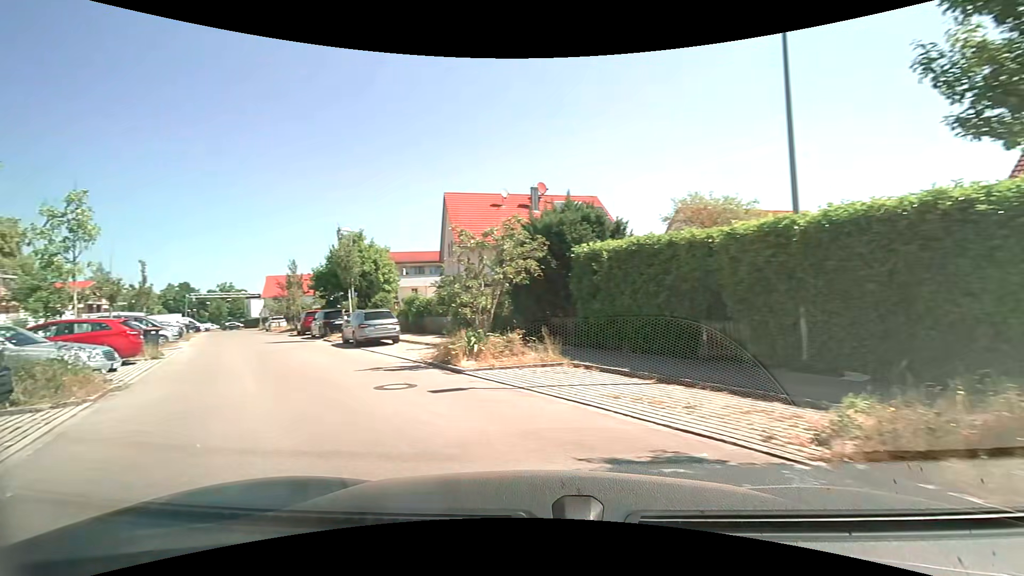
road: residential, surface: asphalt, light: Day
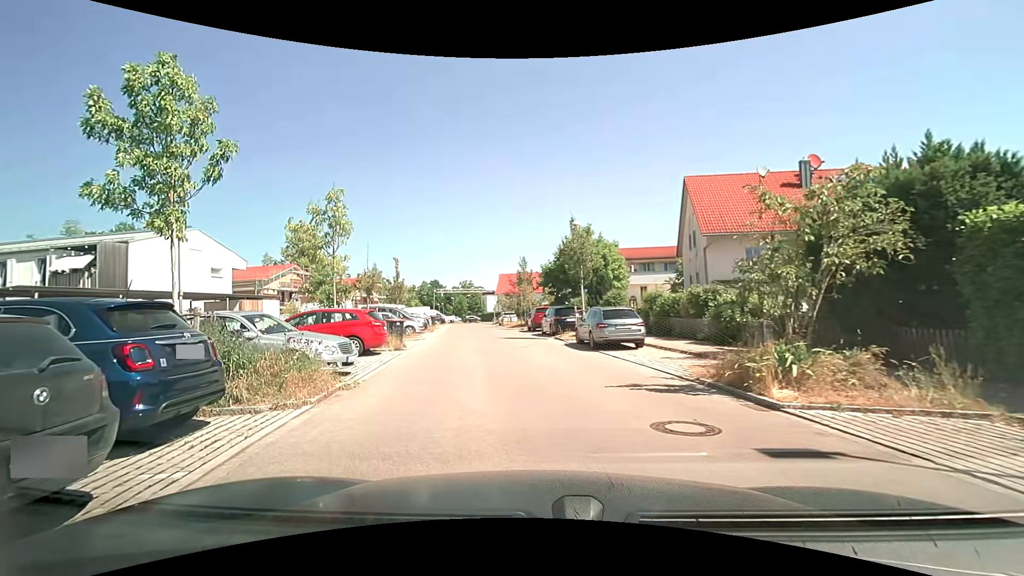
(-0.9, +3.4) m; -24°
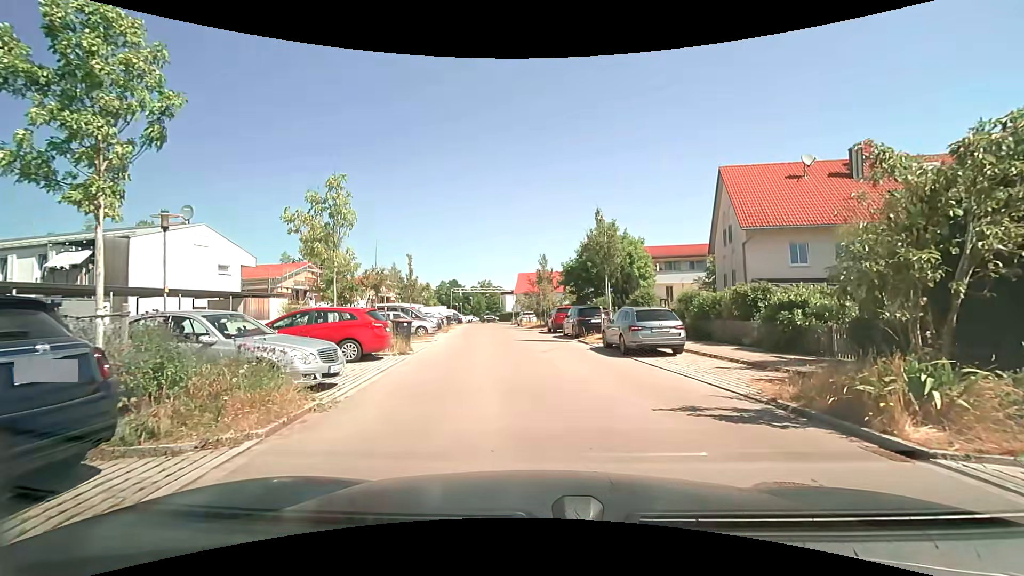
(-0.1, +2.1) m; -3°
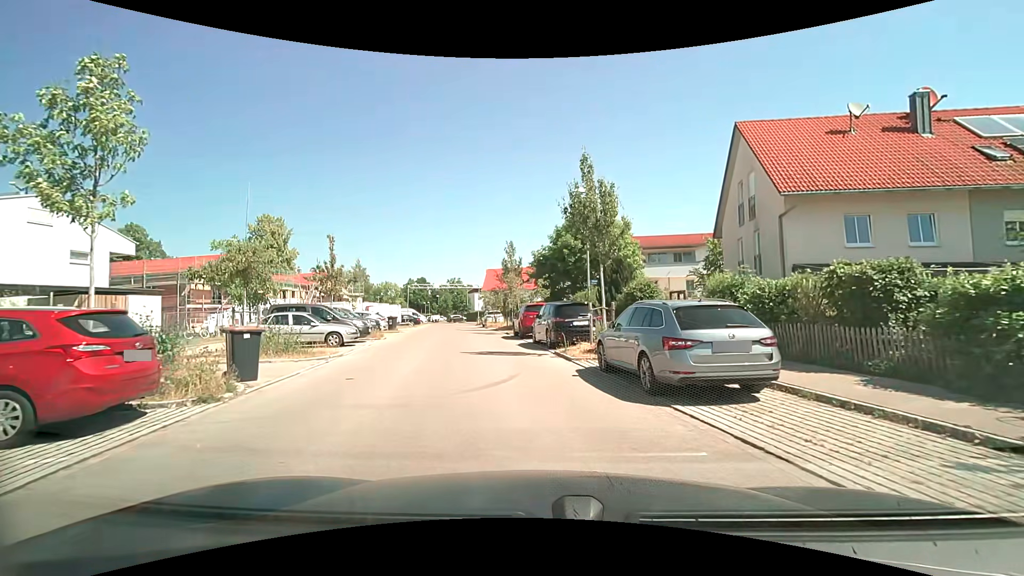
(+0.3, +7.9) m; +3°
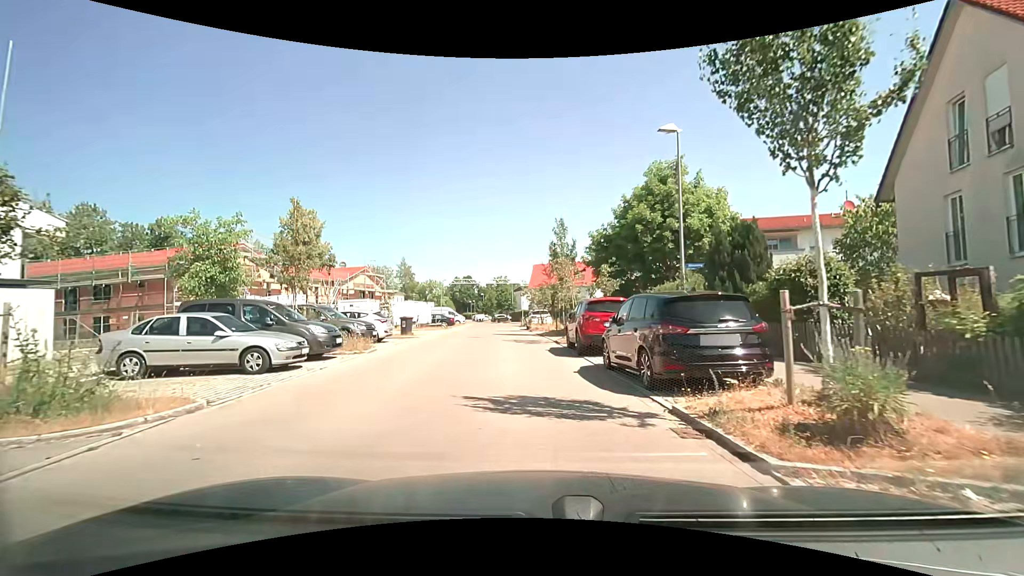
(-0.5, +8.9) m; -6°
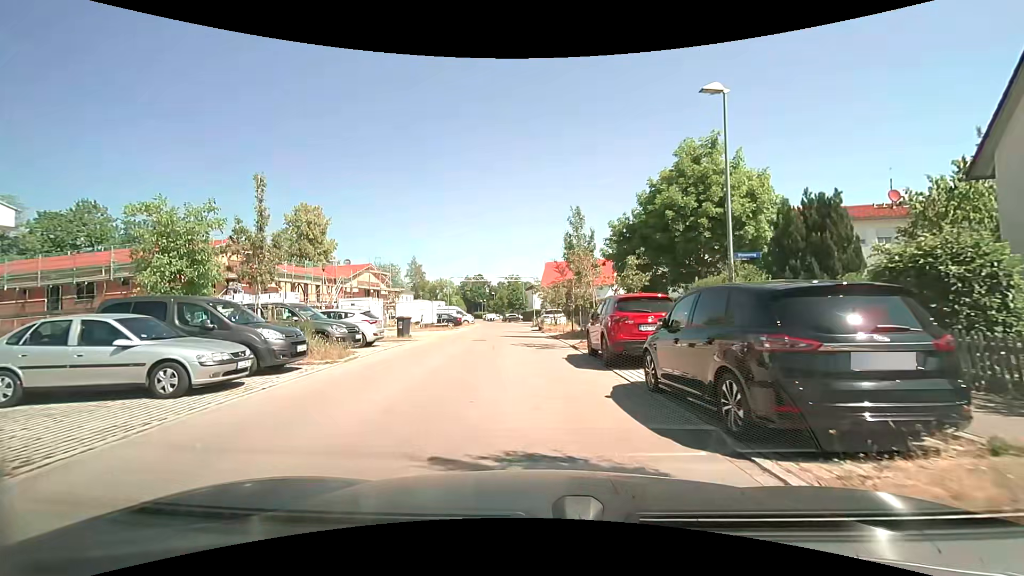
(0.0, +3.1) m; -1°
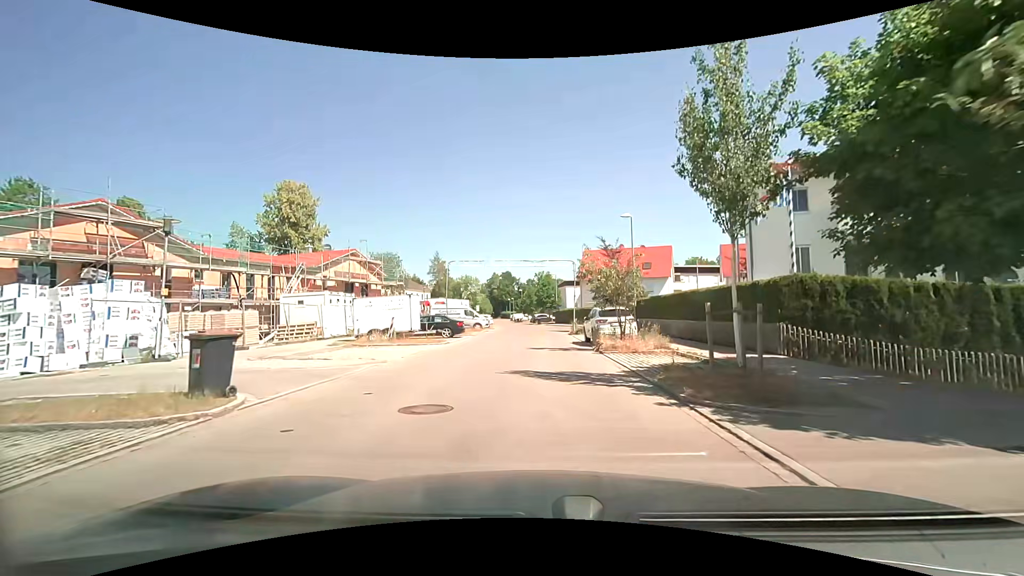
(-0.7, +16.5) m; -4°
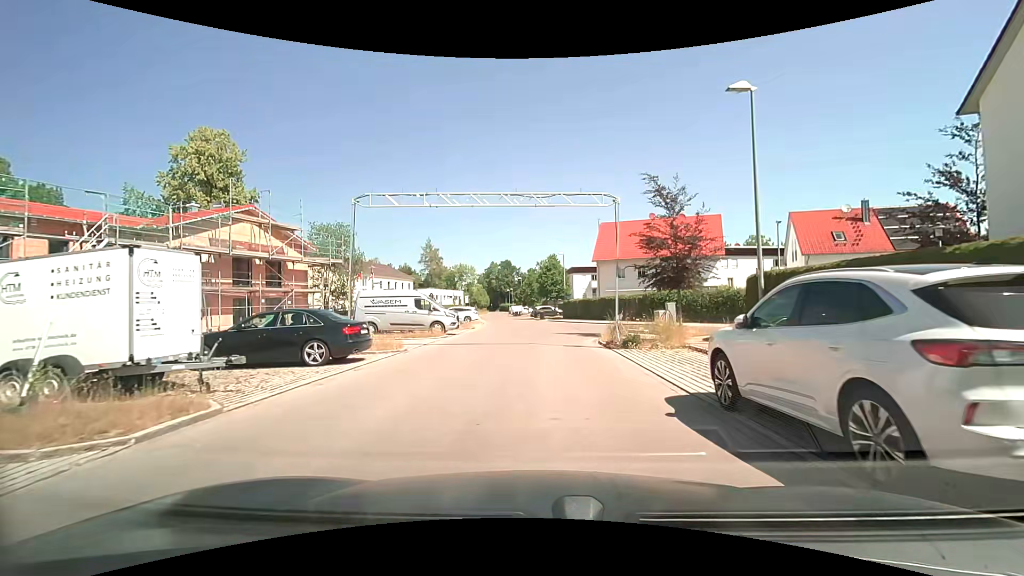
(0.0, +18.0) m; 0°
(0, +10) (0, +20) (+3, +29) (+12, +32) (+22, +30) (+31, +27) (+40, +23) (+50, +19) (+59, +15) (+68, +12) m
